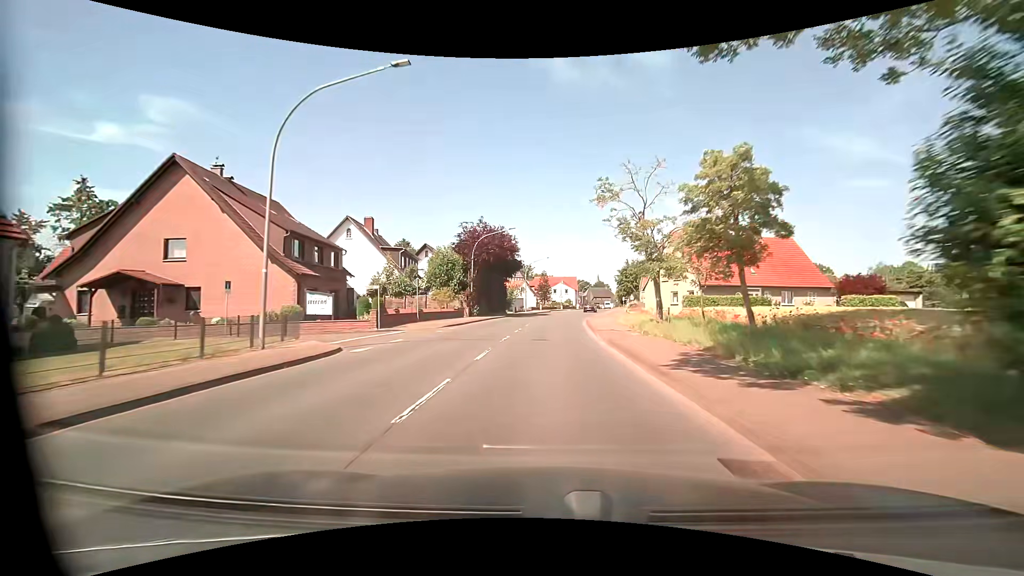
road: primary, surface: asphalt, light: Day
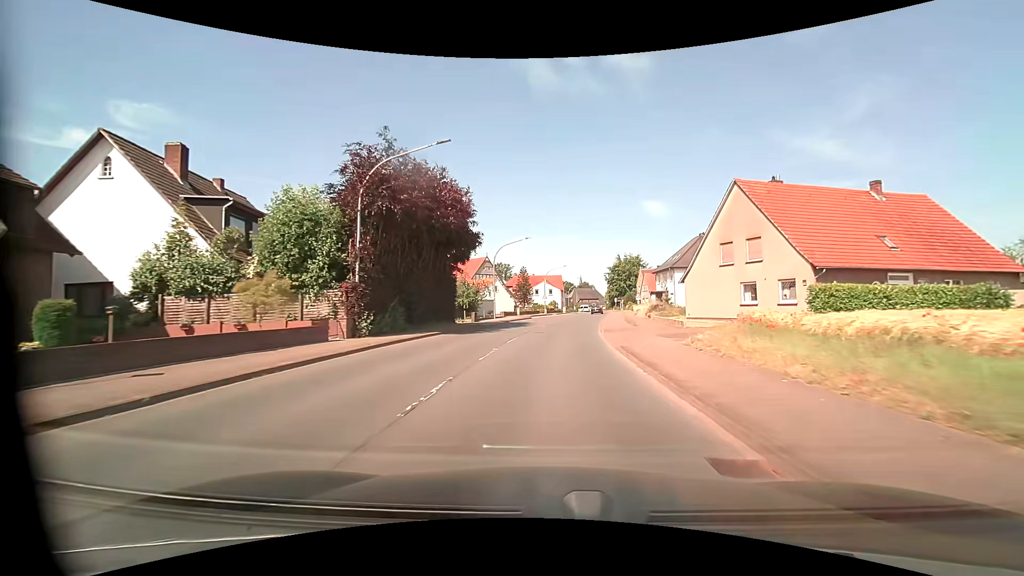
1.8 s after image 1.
(0.0, +23.7) m; +2°
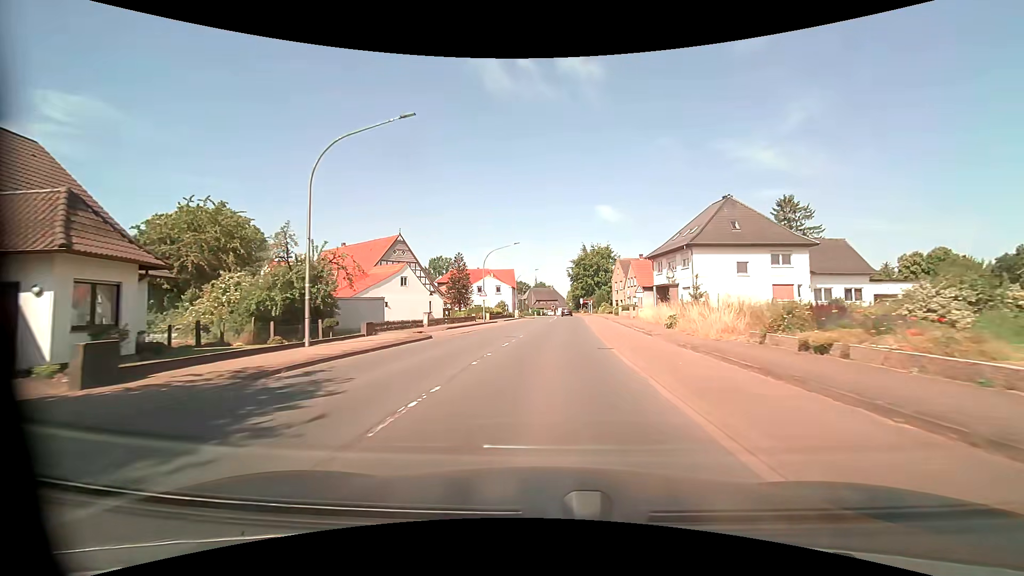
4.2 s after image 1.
(+1.4, +31.6) m; +5°
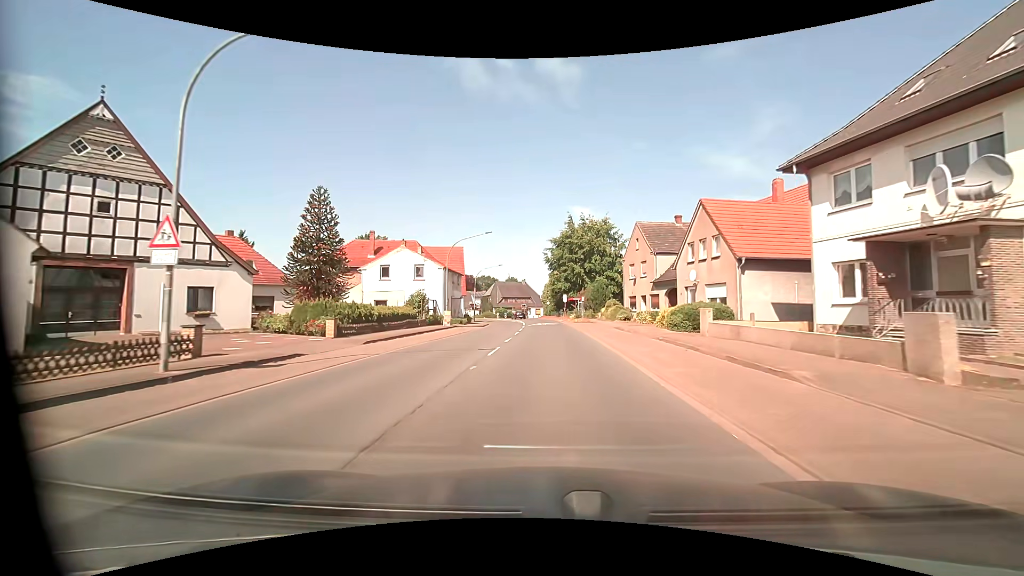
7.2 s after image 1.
(+1.1, +39.5) m; +3°
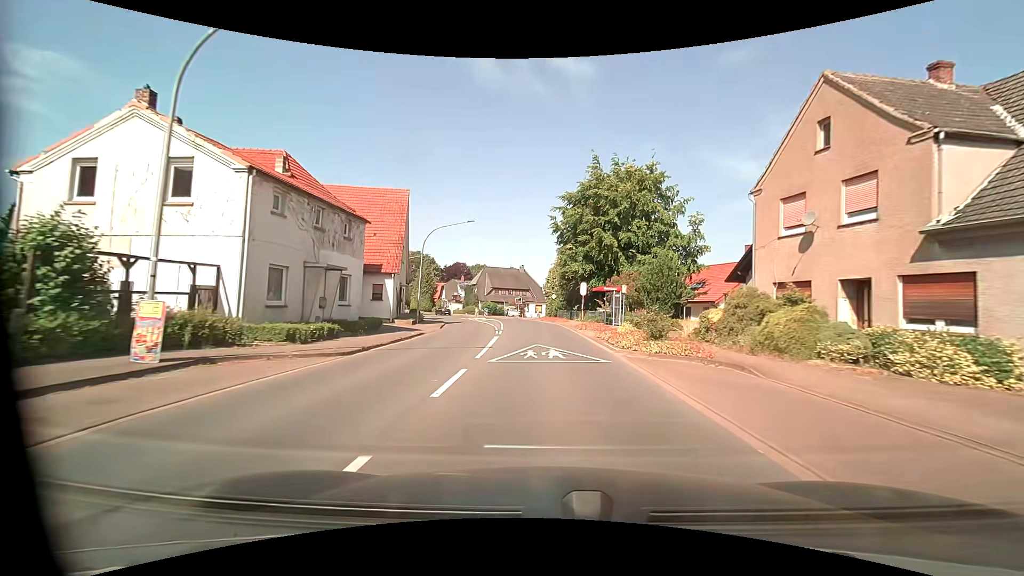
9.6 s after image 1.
(0.0, +31.6) m; 0°
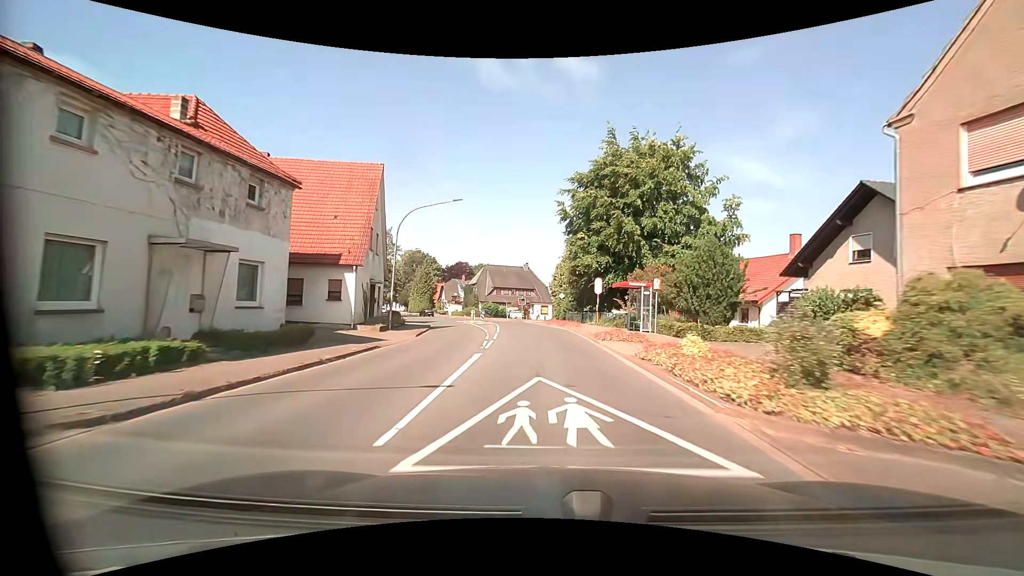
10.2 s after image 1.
(0.0, +7.9) m; 0°
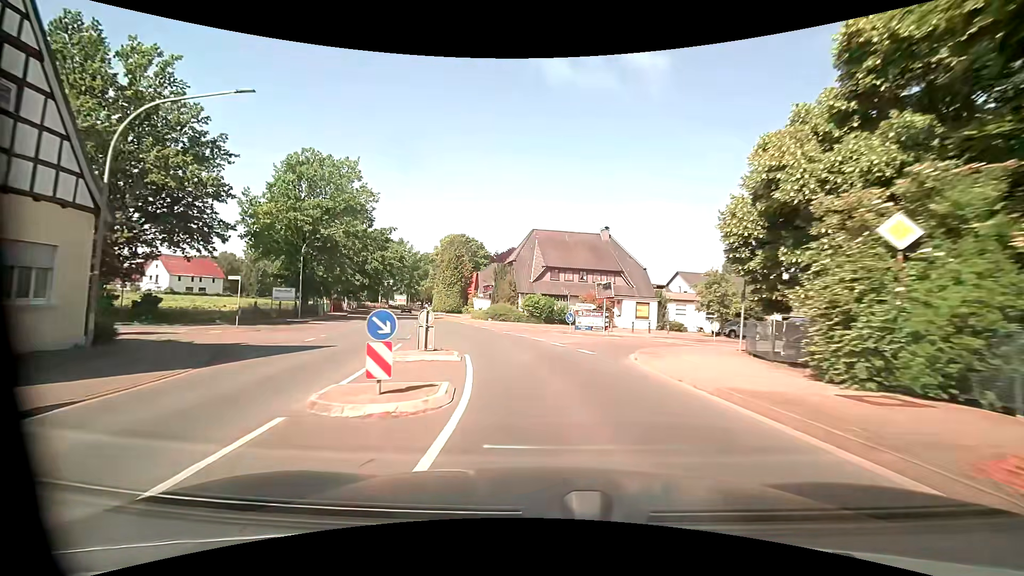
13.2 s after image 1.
(-2.7, +39.7) m; -8°
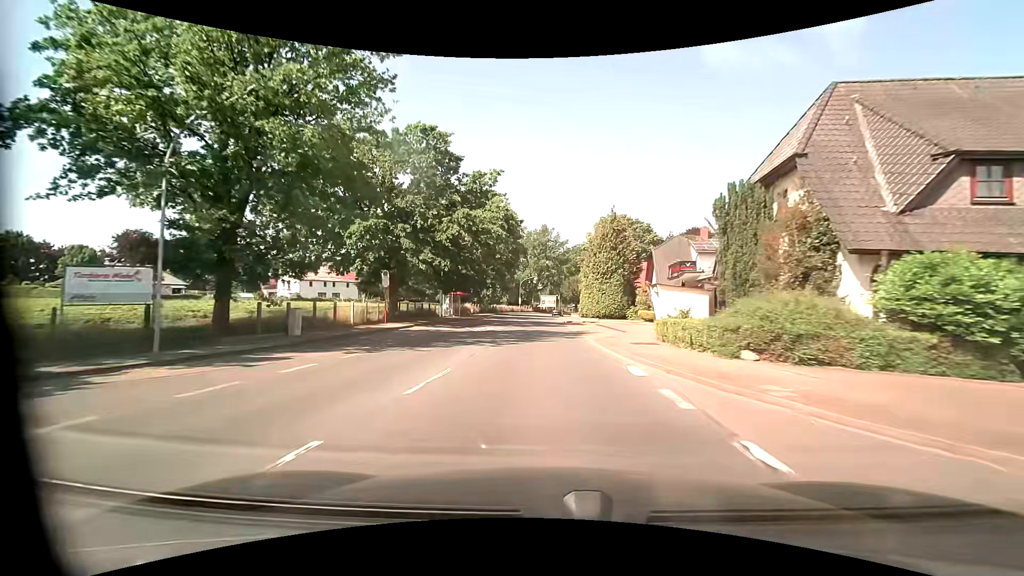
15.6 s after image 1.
(-4.6, +31.4) m; -18°
(0, +10) (0, +20) (0, +30) (-1, +40) (-1, +50) (-1, +60) (-1, +70) (0, +80) (+1, +90) (+2, +100) m
